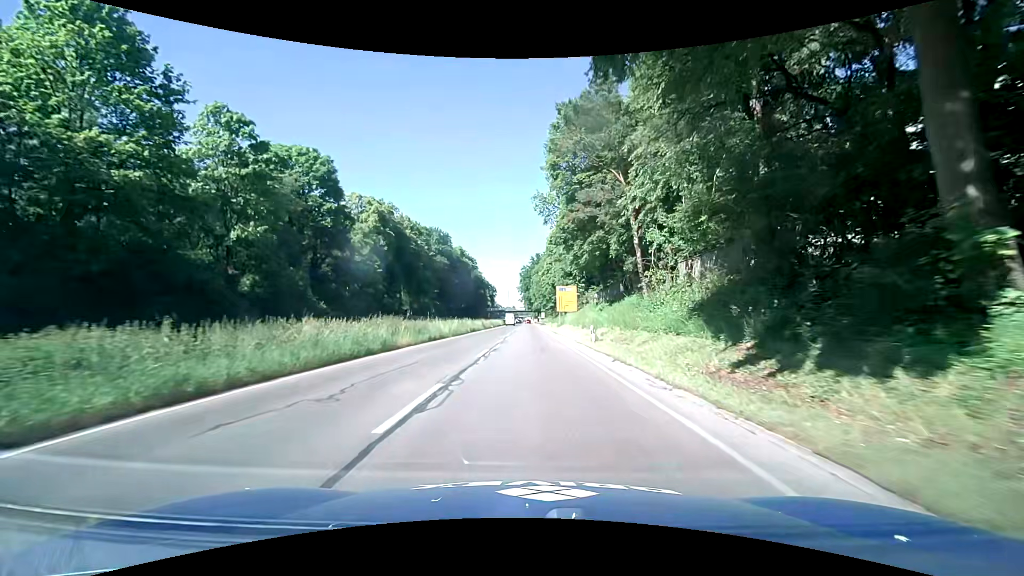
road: trunk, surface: asphalt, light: Day
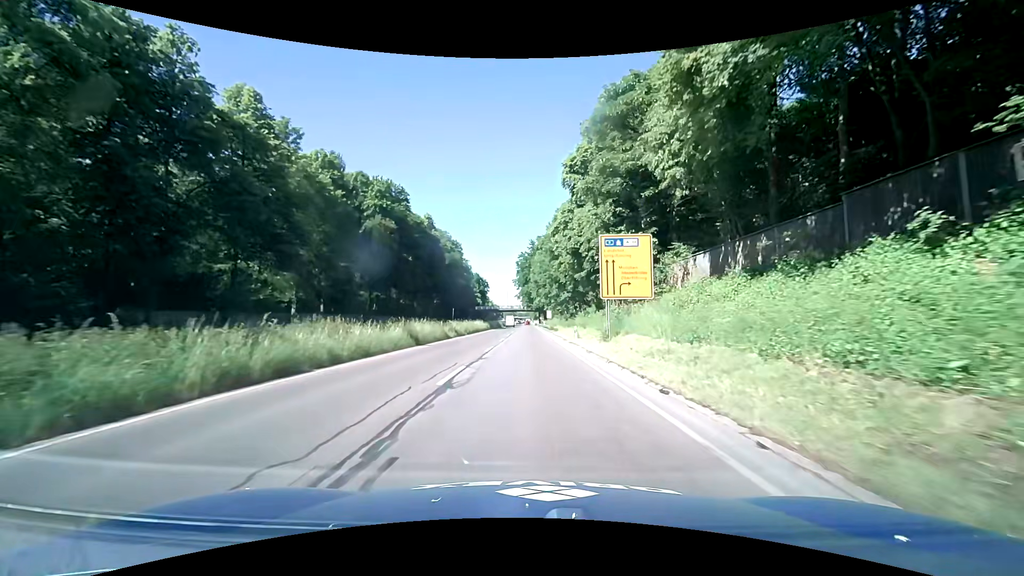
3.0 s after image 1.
(0.0, +42.9) m; 0°
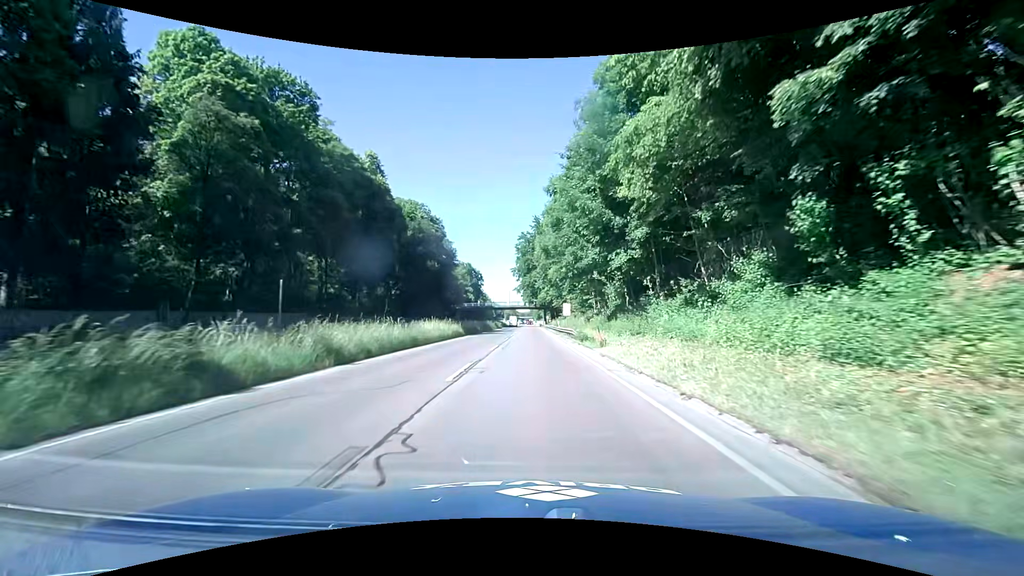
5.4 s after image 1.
(-0.1, +35.1) m; 0°
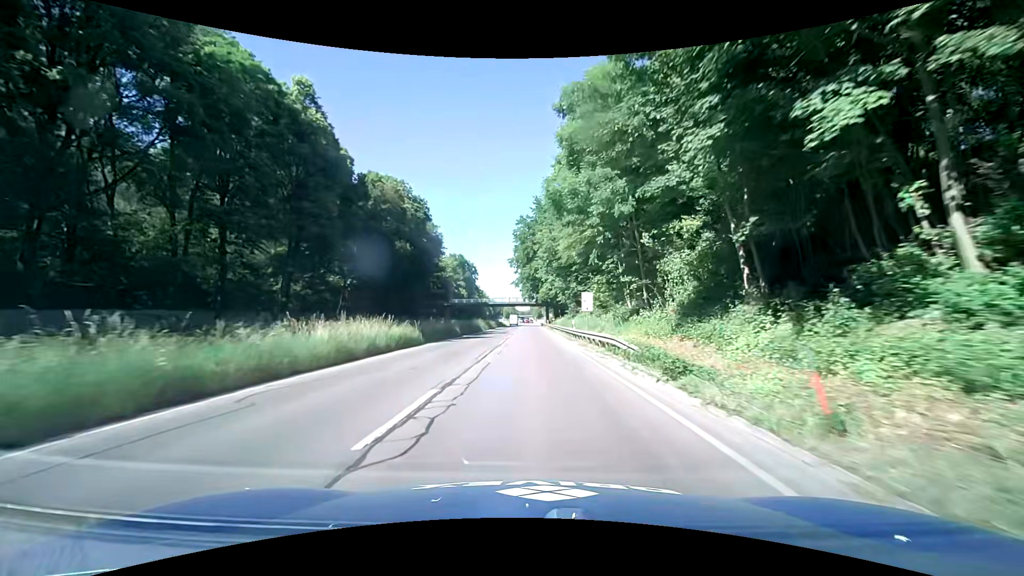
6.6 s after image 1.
(-0.1, +17.9) m; -1°
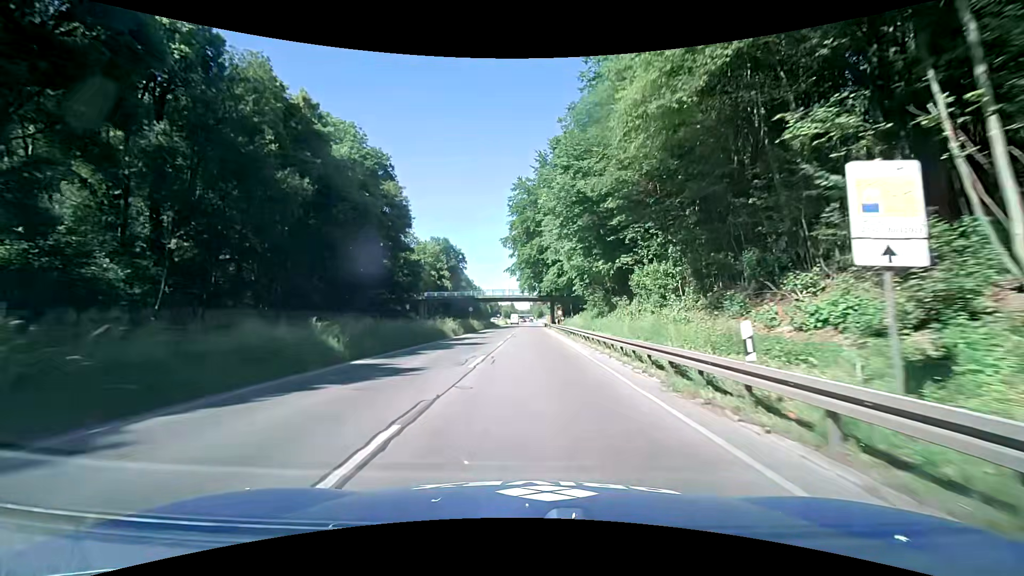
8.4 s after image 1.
(0.0, +27.2) m; 0°
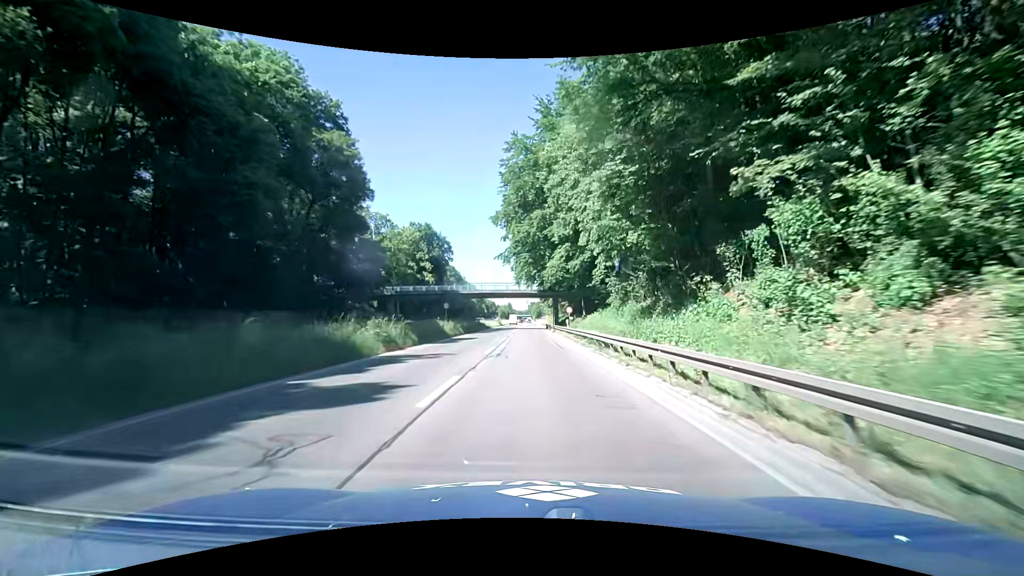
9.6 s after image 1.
(+0.2, +18.4) m; +1°
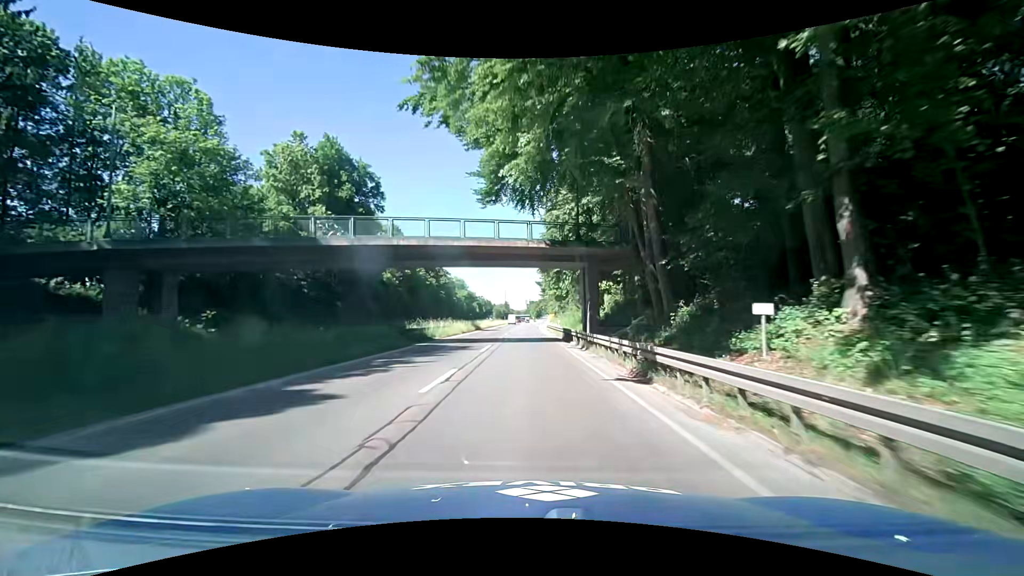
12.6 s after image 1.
(+0.2, +46.6) m; 0°
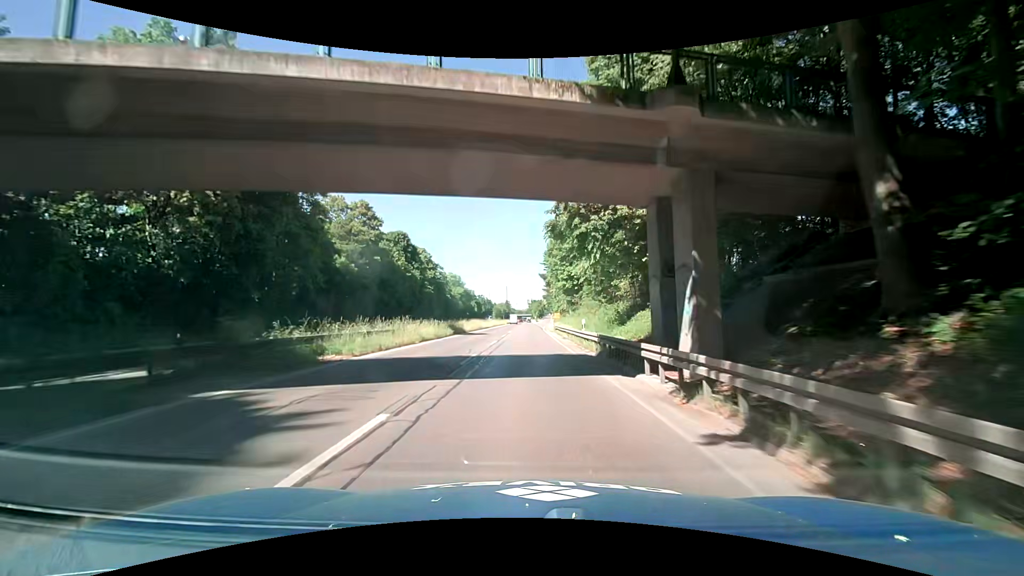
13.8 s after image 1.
(+0.1, +18.8) m; +1°
(0, +10) (0, +20) (-1, +30) (-1, +40) (-1, +50) (-2, +60) (-2, +70) (-2, +80) (-2, +90) (-2, +100) m
